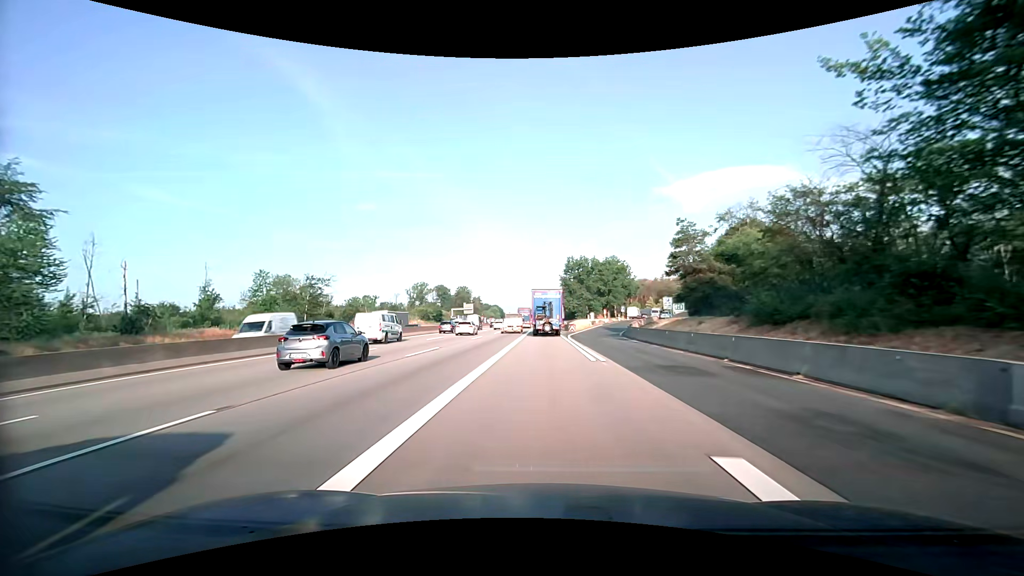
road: motorway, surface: asphalt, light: Day
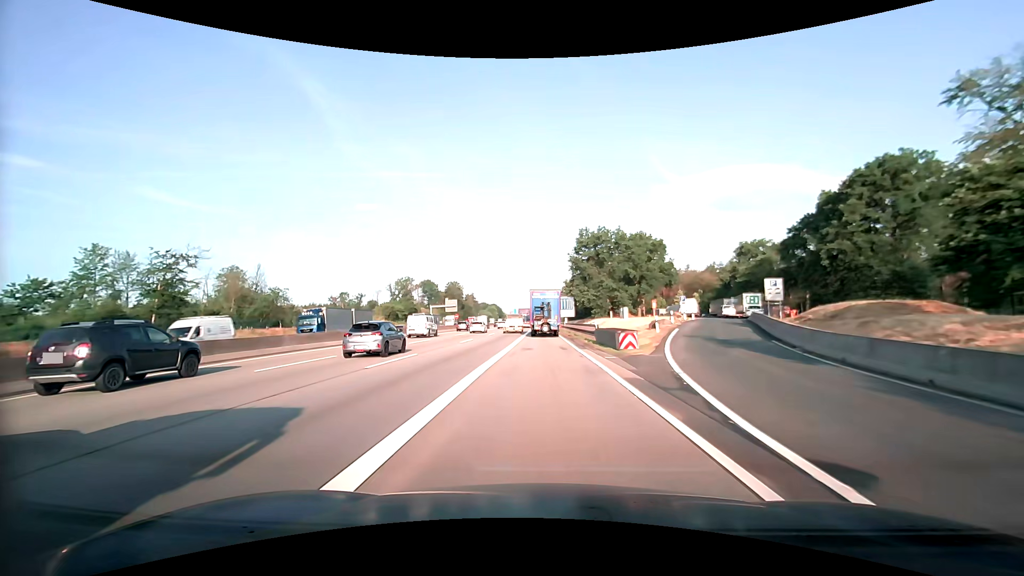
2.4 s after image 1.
(+0.1, +41.4) m; 0°
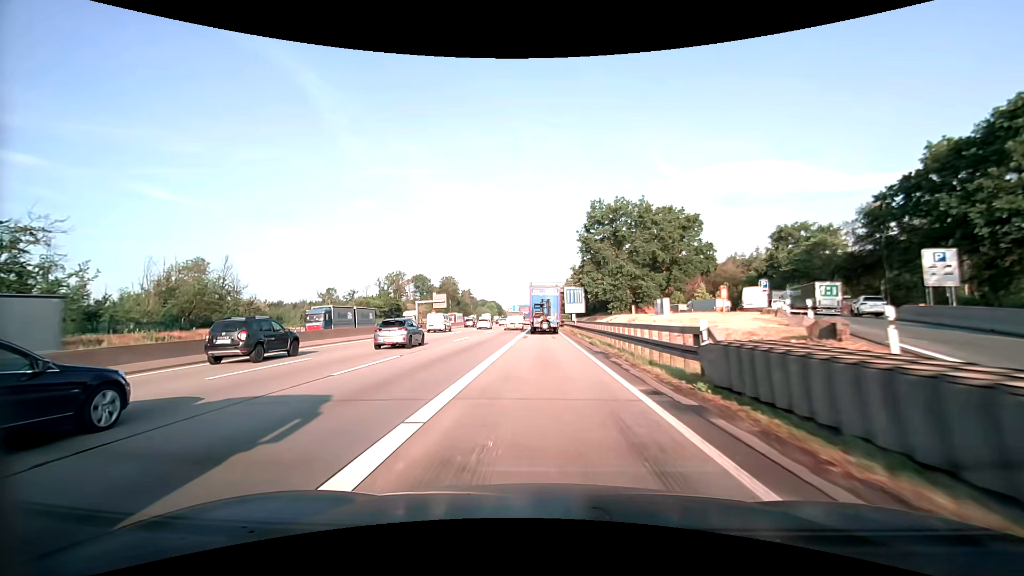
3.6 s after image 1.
(-0.1, +20.5) m; 0°
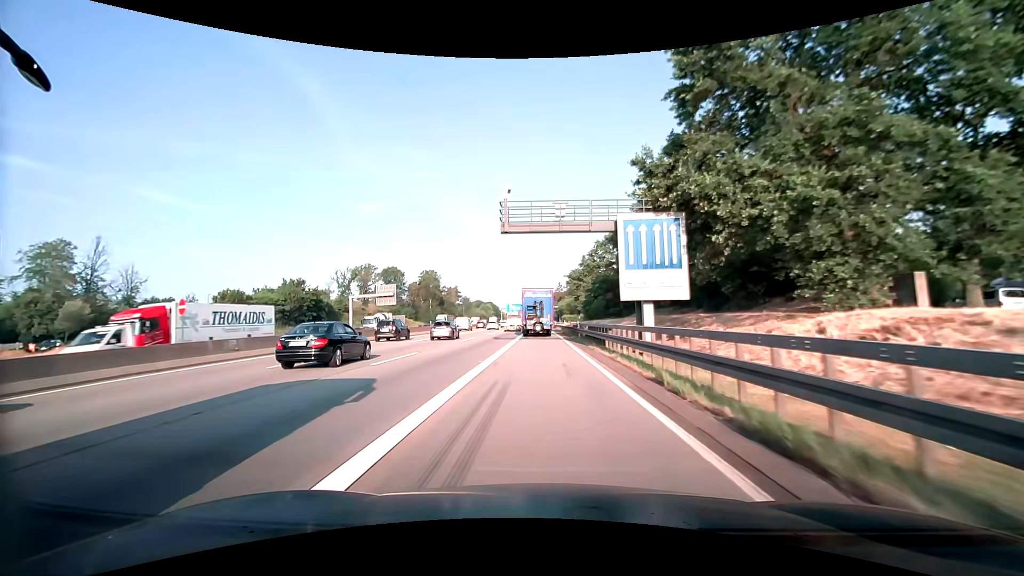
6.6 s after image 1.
(-0.2, +50.9) m; 0°
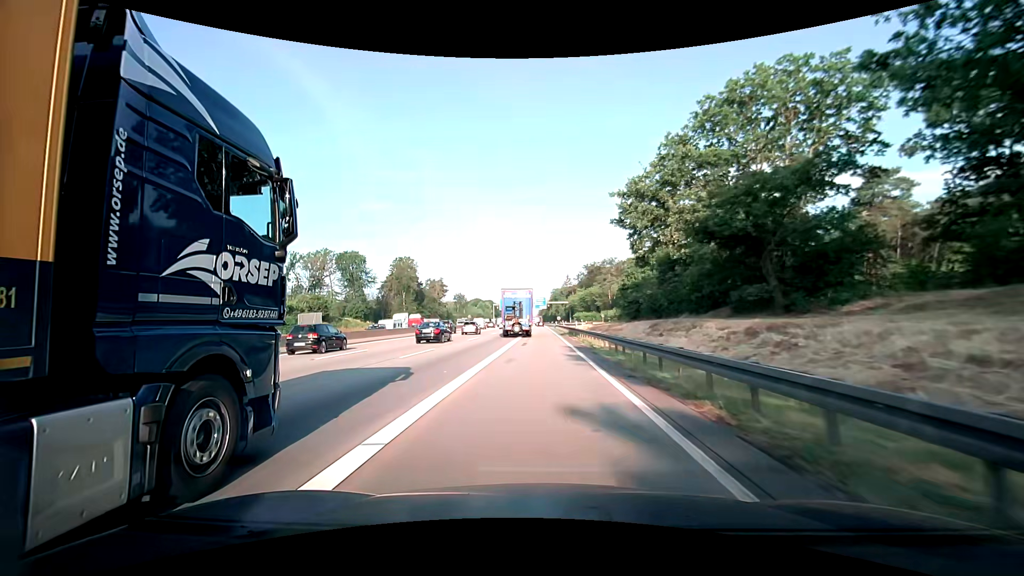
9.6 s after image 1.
(-0.1, +51.2) m; -1°
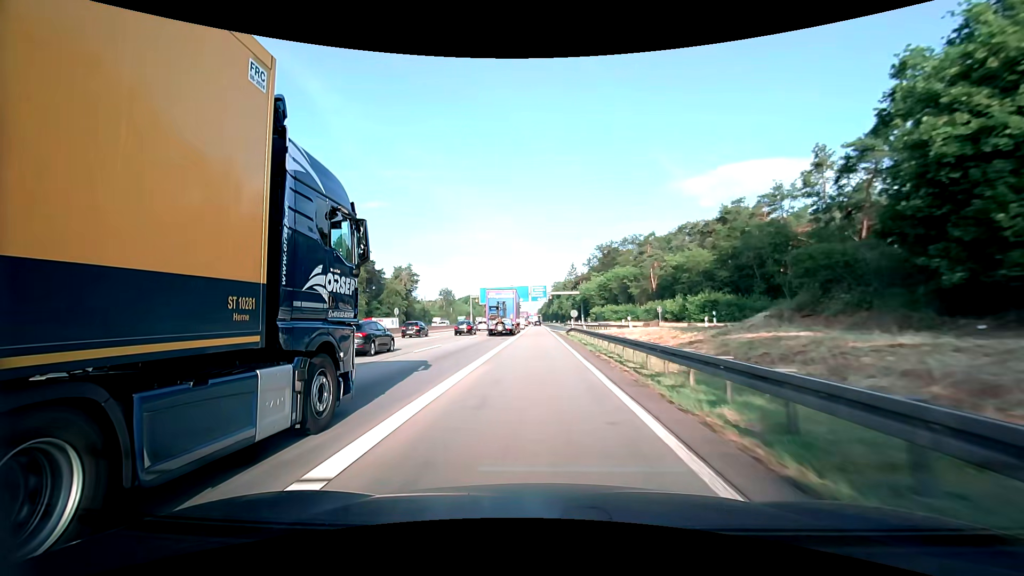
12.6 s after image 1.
(0.0, +51.7) m; 0°
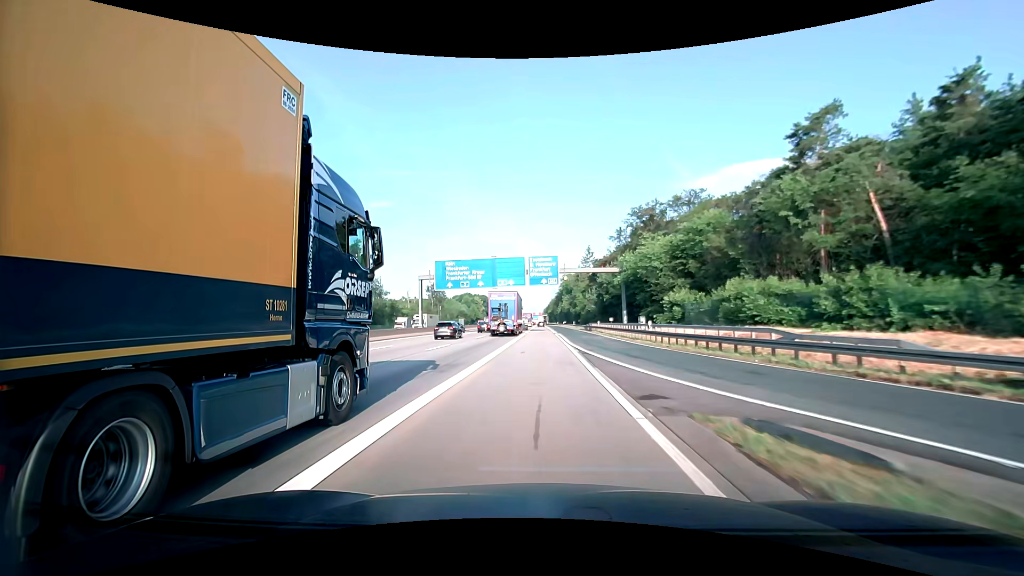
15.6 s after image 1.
(-0.2, +52.2) m; -1°
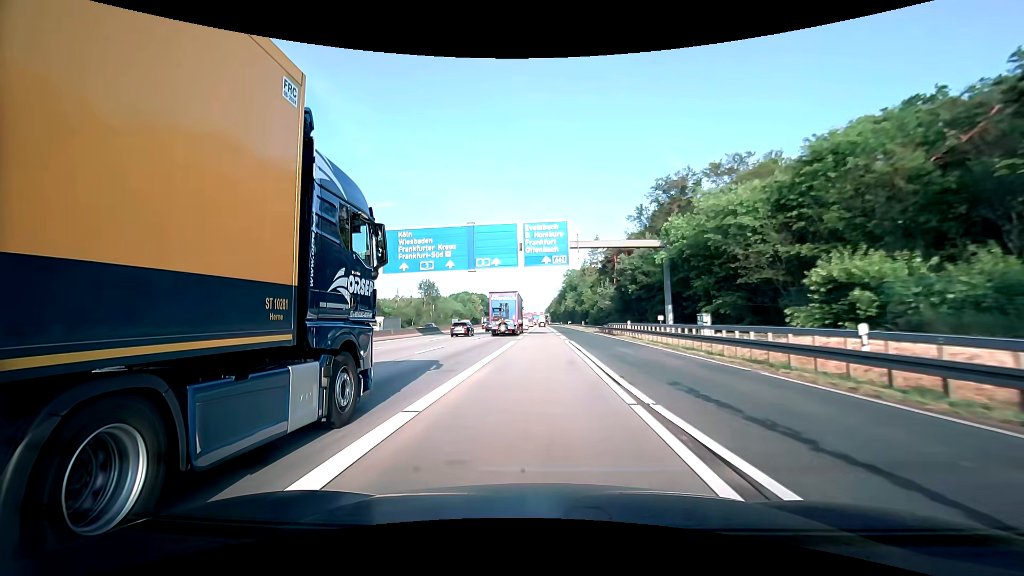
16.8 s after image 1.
(0.0, +21.0) m; 0°
(0, +10) (0, +20) (0, +30) (0, +40) (0, +50) (0, +60) (0, +70) (0, +80) (0, +90) (0, +100) m
